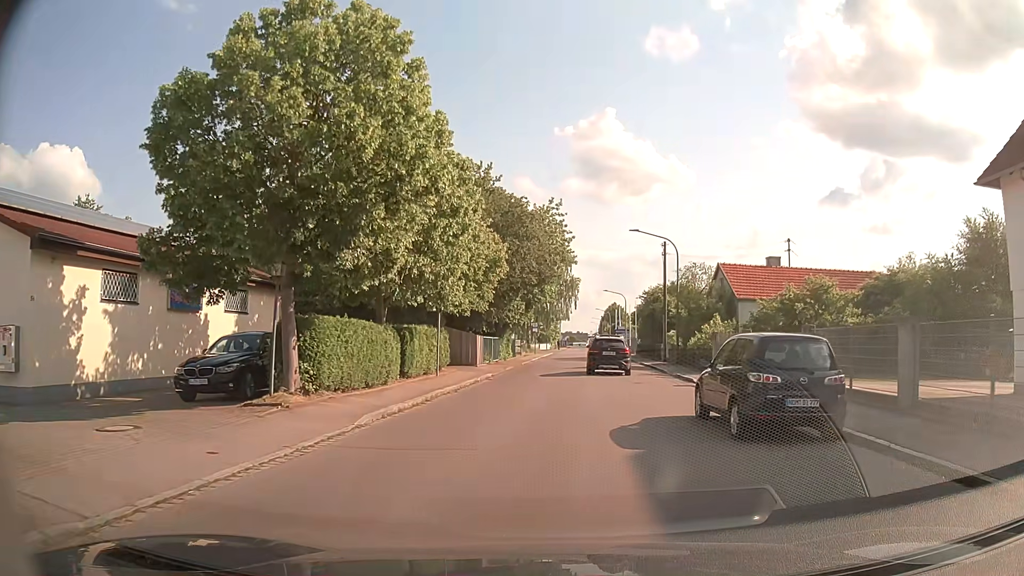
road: residential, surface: asphalt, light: Day
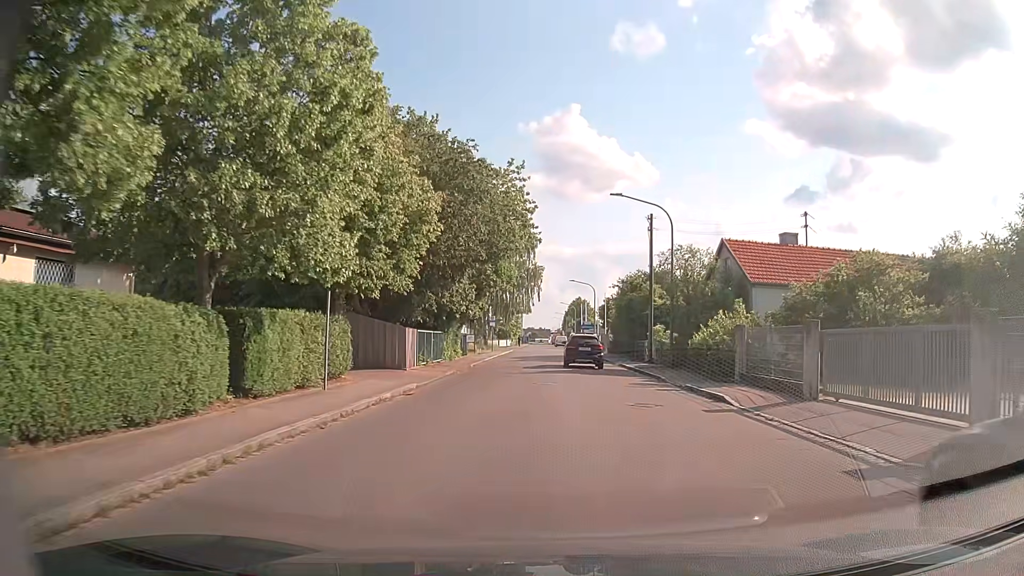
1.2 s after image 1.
(+0.2, +9.0) m; +4°
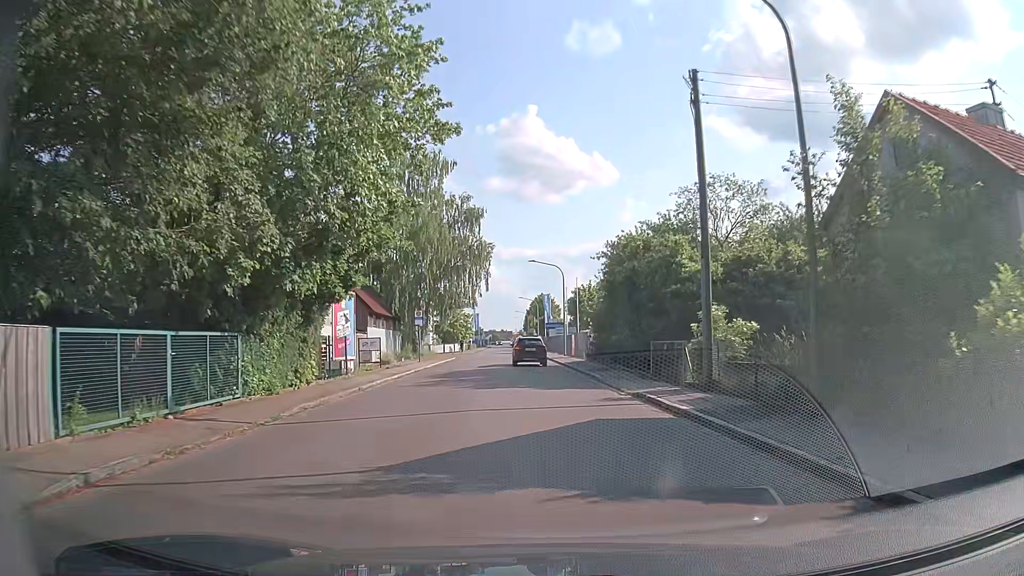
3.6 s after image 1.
(+0.7, +20.0) m; +3°
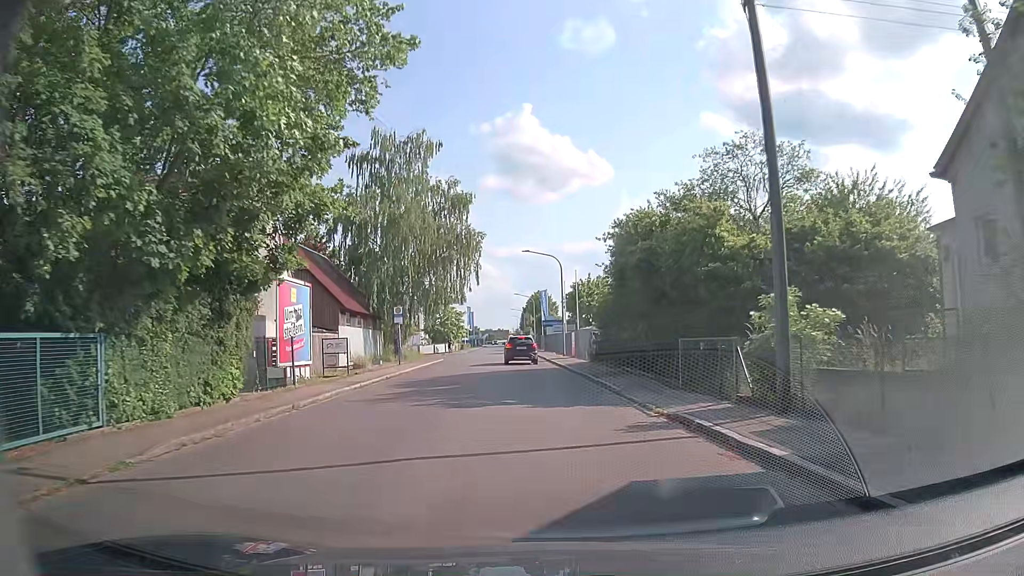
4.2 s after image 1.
(0.0, +5.4) m; 0°
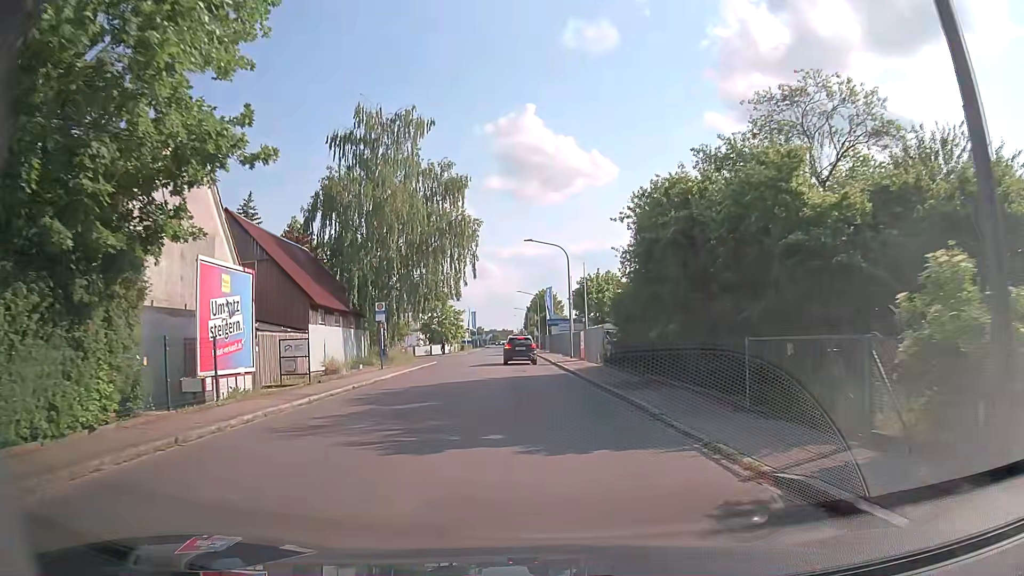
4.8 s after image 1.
(0.0, +5.5) m; 0°
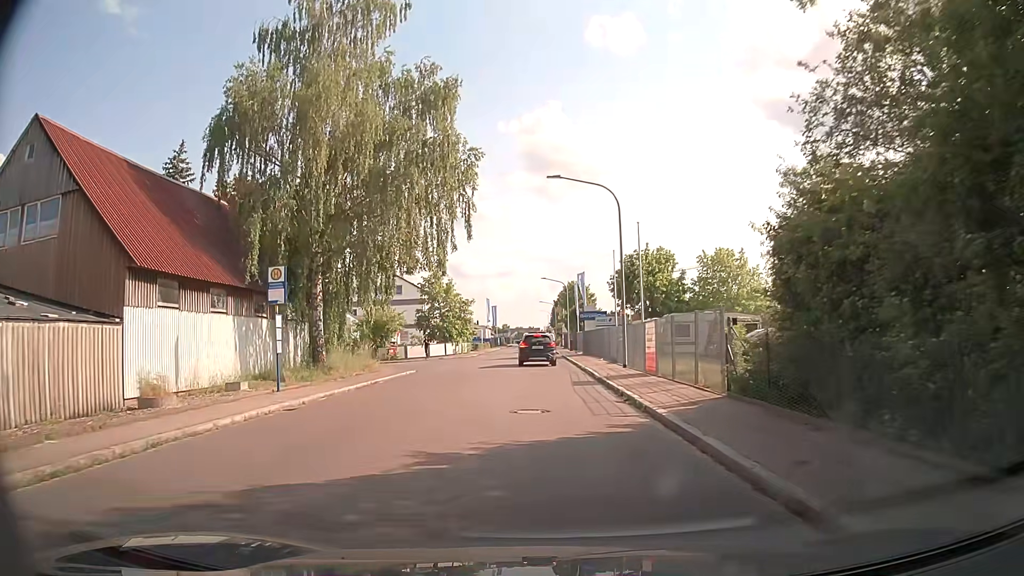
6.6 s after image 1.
(-0.4, +16.7) m; -2°
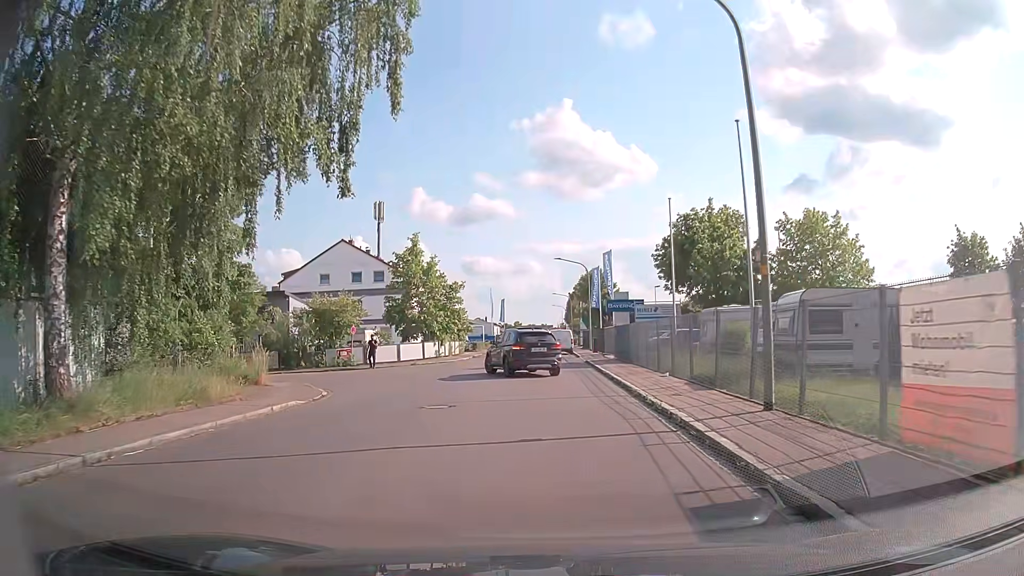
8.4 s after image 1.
(-0.2, +15.9) m; -1°
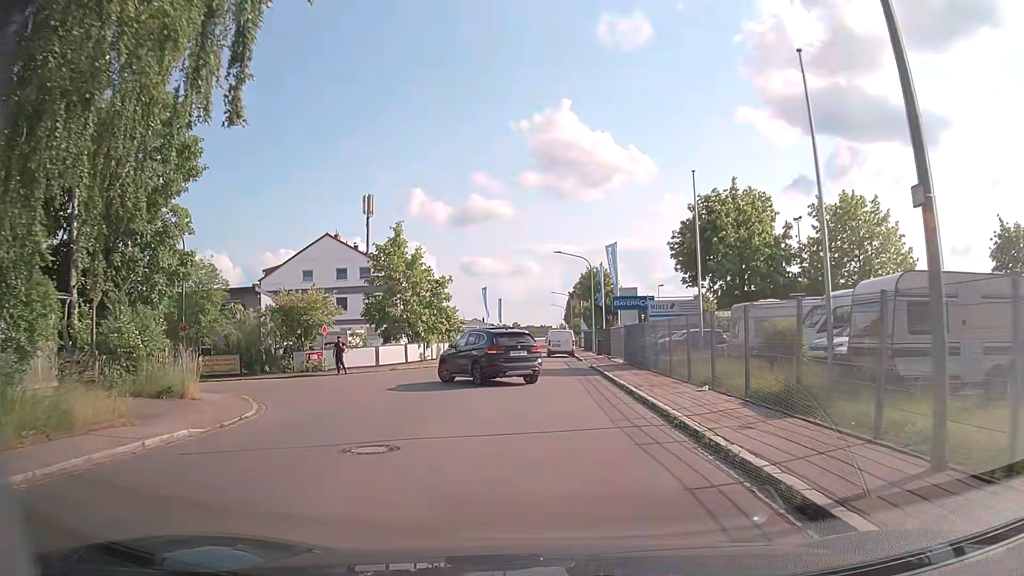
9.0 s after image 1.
(0.0, +4.9) m; 0°
(0, +10) (0, +20) (-1, +30) (-1, +40) (-3, +50) (-3, +60) (-3, +70) (-3, +80) (-3, +90) (-3, +100) m
